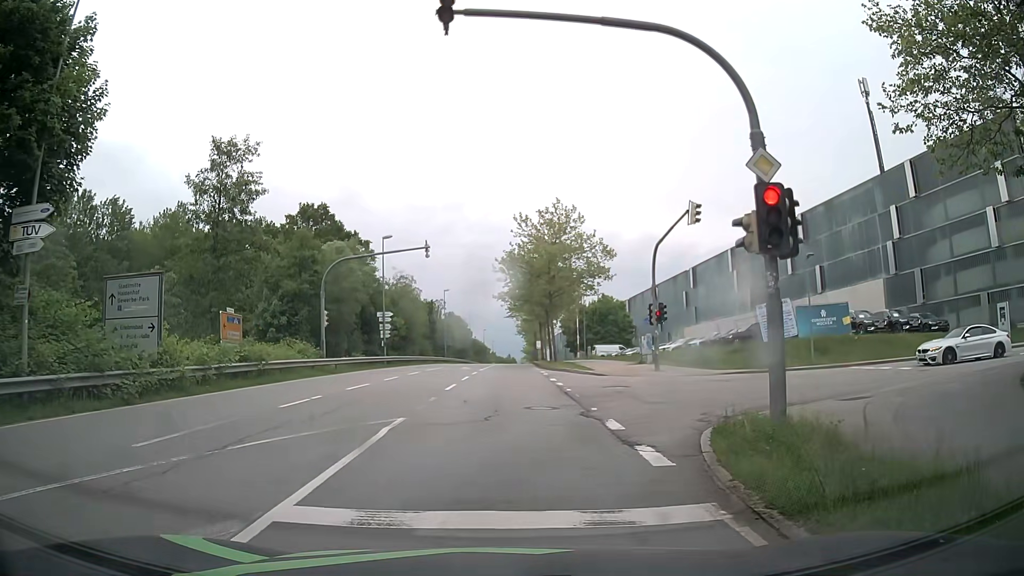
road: secondary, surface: asphalt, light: Day
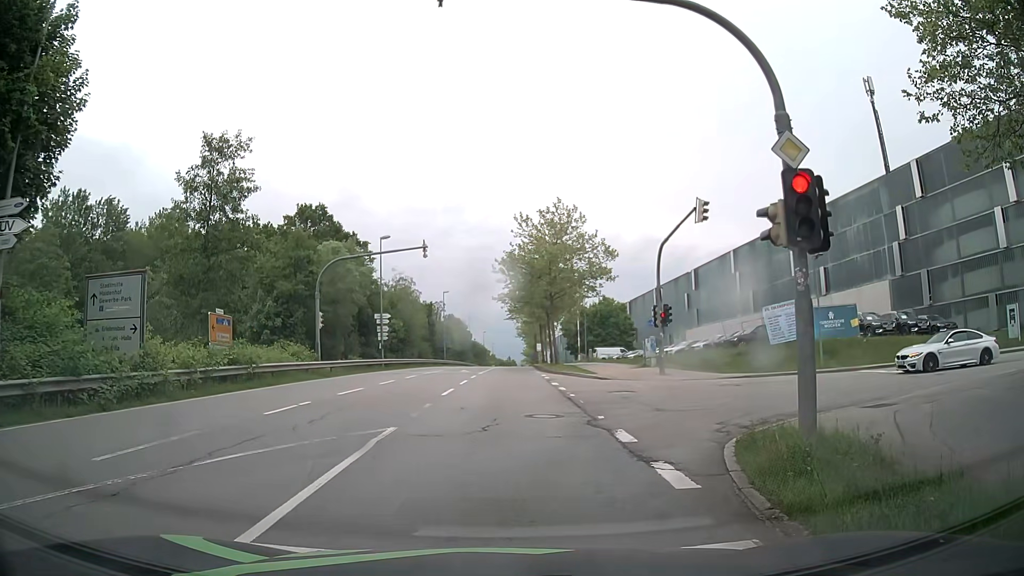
(0.0, +0.9) m; -2°
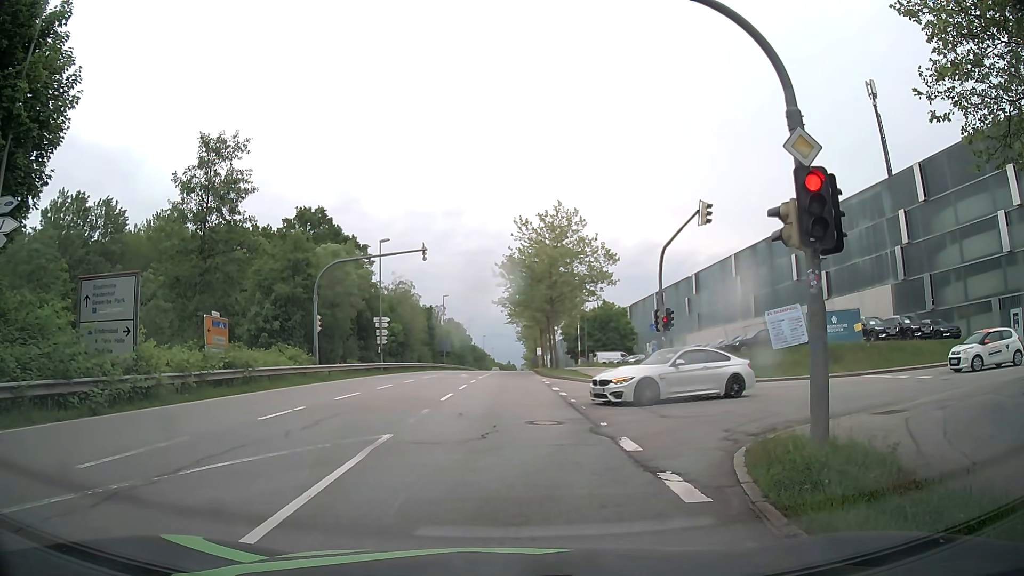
(0.0, +0.4) m; 0°
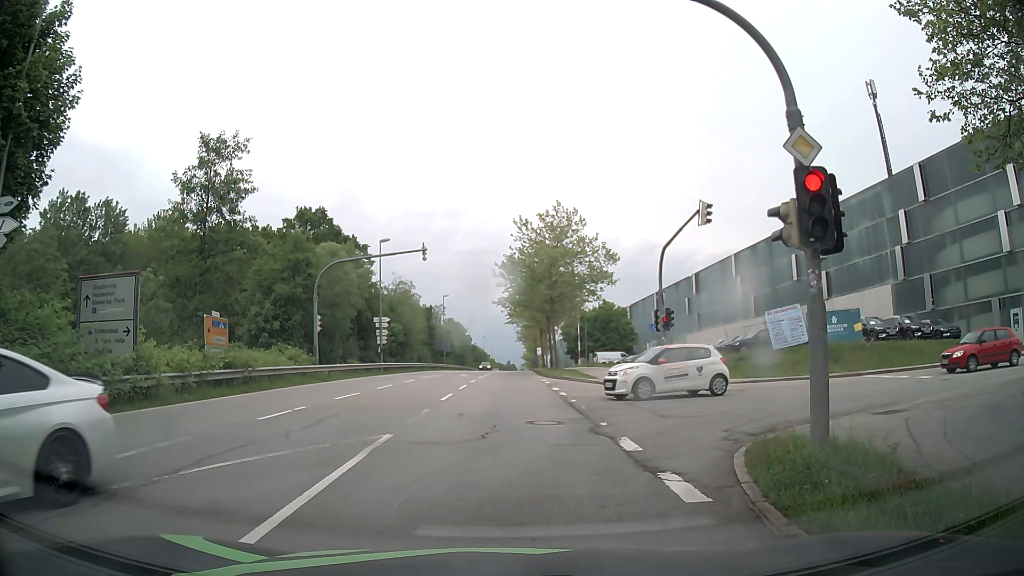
(0.0, 0.0) m; 0°
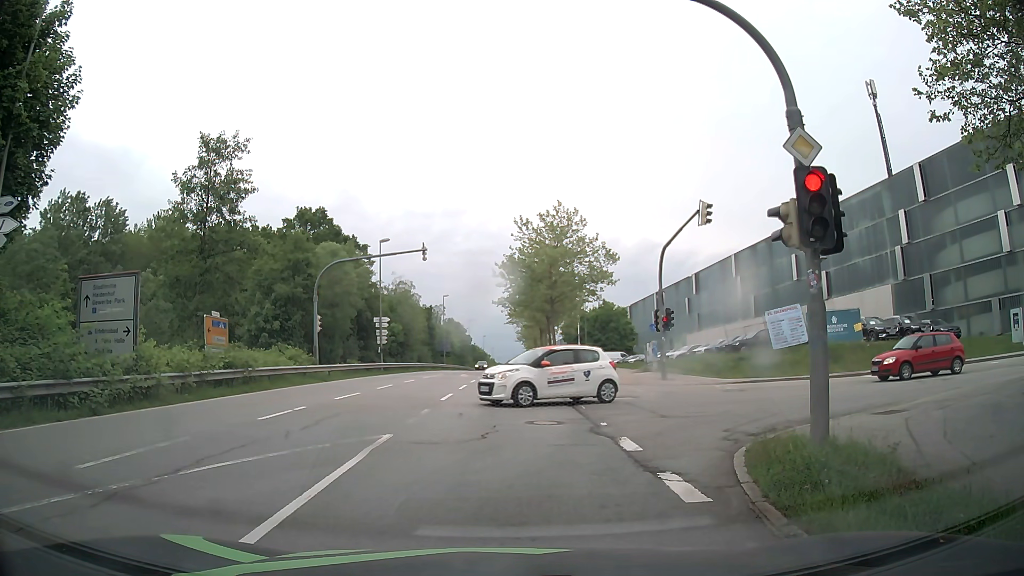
(0.0, 0.0) m; 0°
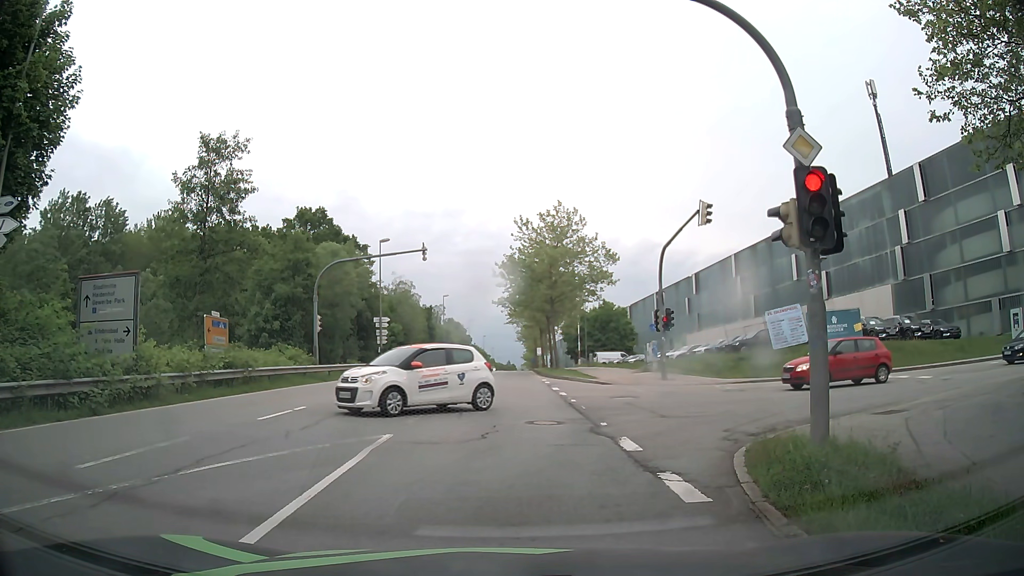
(0.0, 0.0) m; 0°
